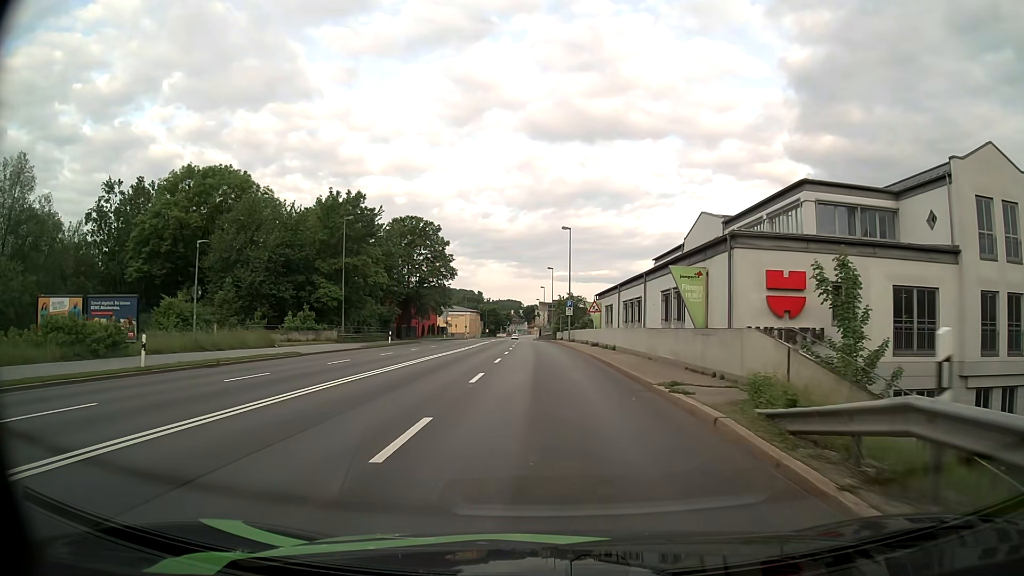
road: primary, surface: asphalt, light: Day
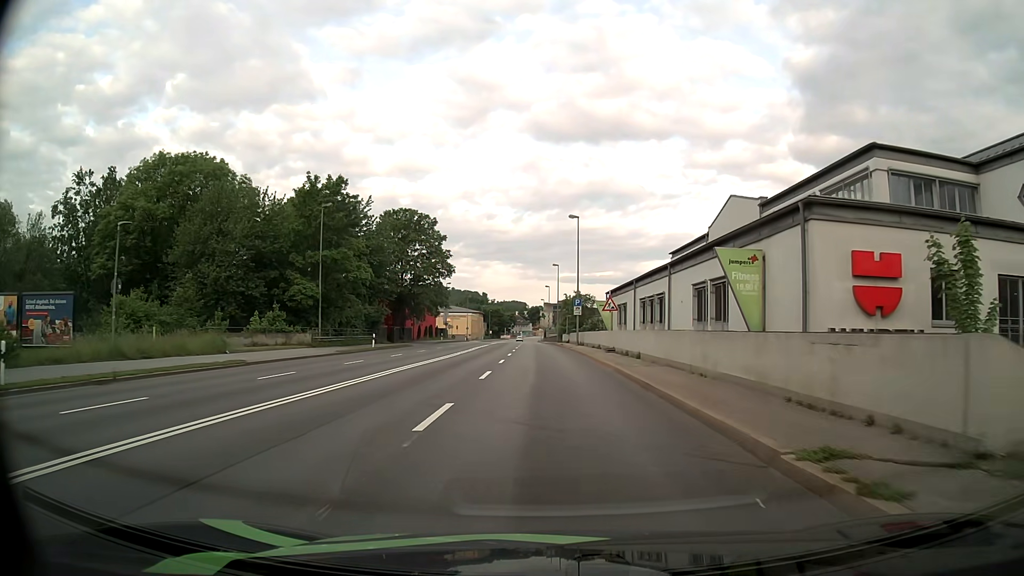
(0.0, +7.0) m; -1°
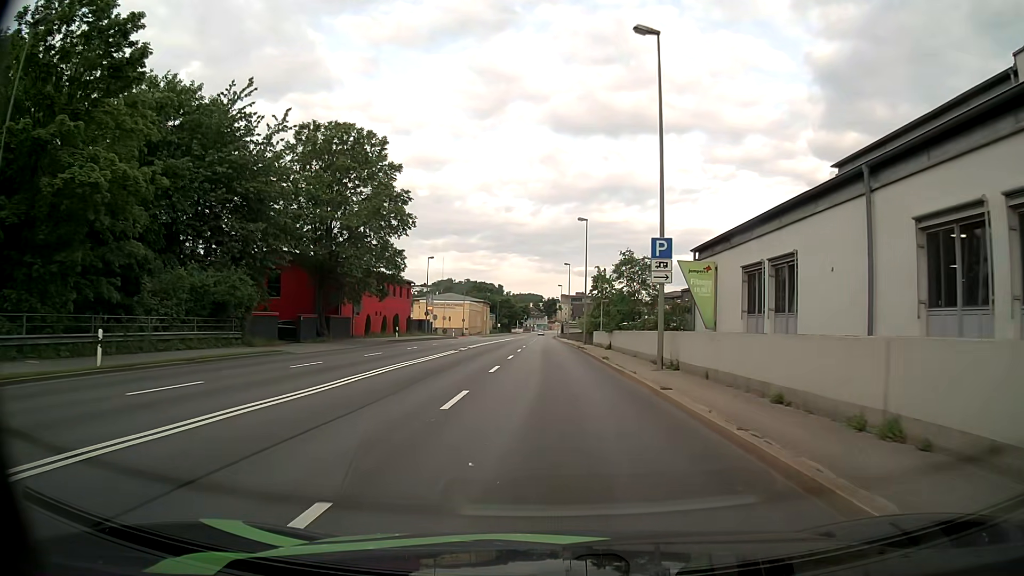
(-0.4, +33.9) m; -1°
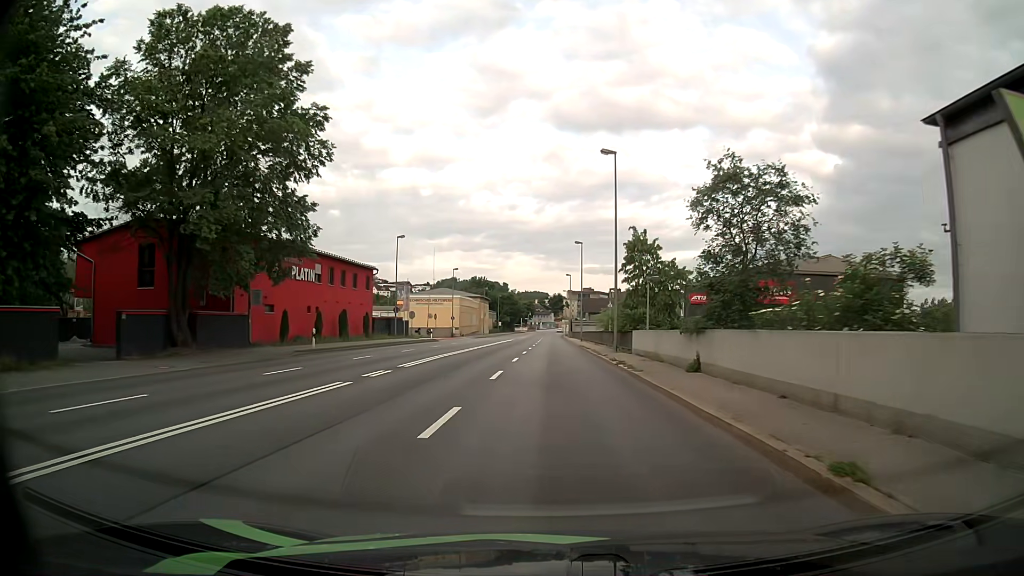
(-0.1, +21.1) m; -1°
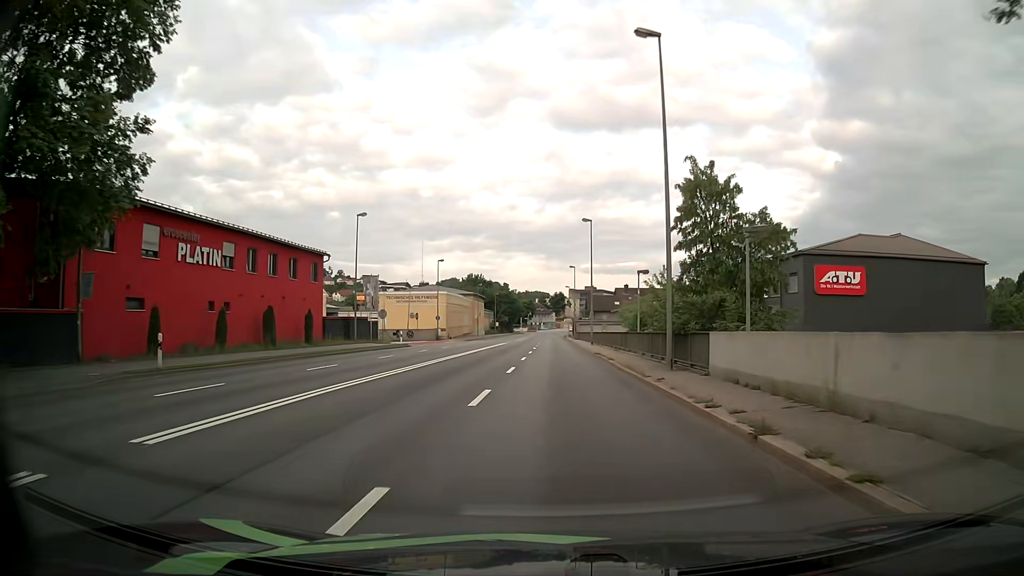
(0.0, +14.8) m; 0°
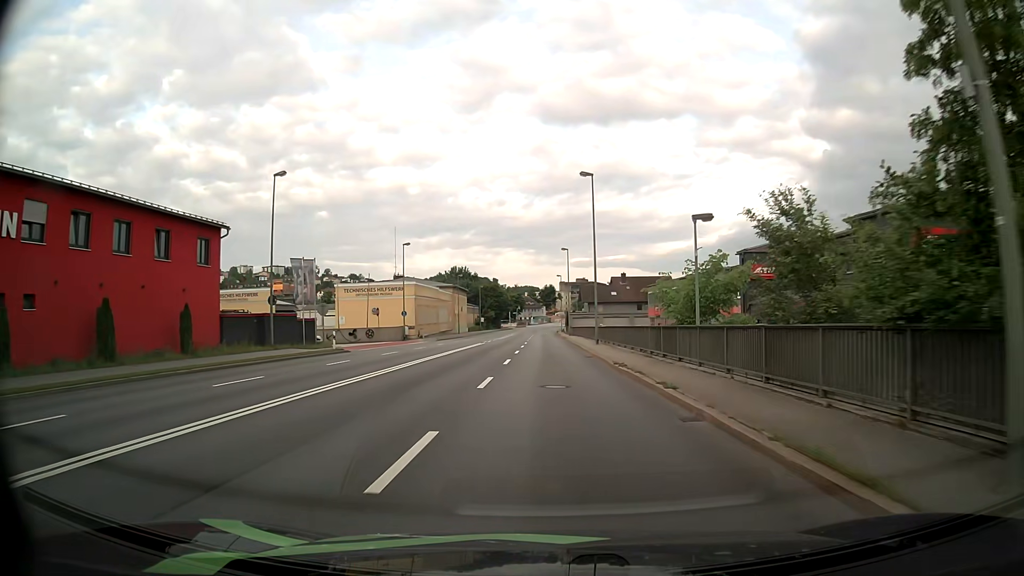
(+0.1, +15.1) m; +1°
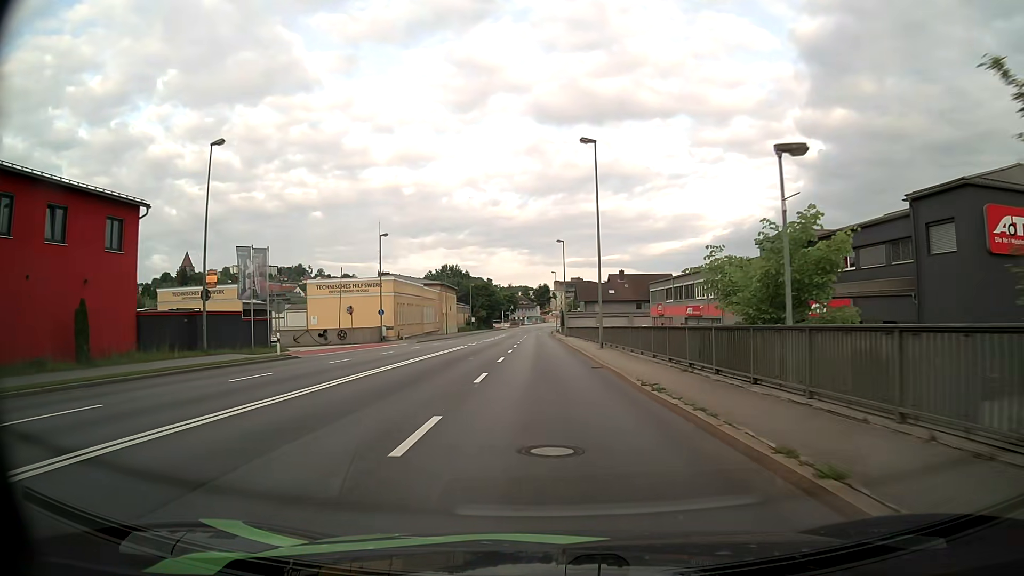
(0.0, +7.6) m; +1°
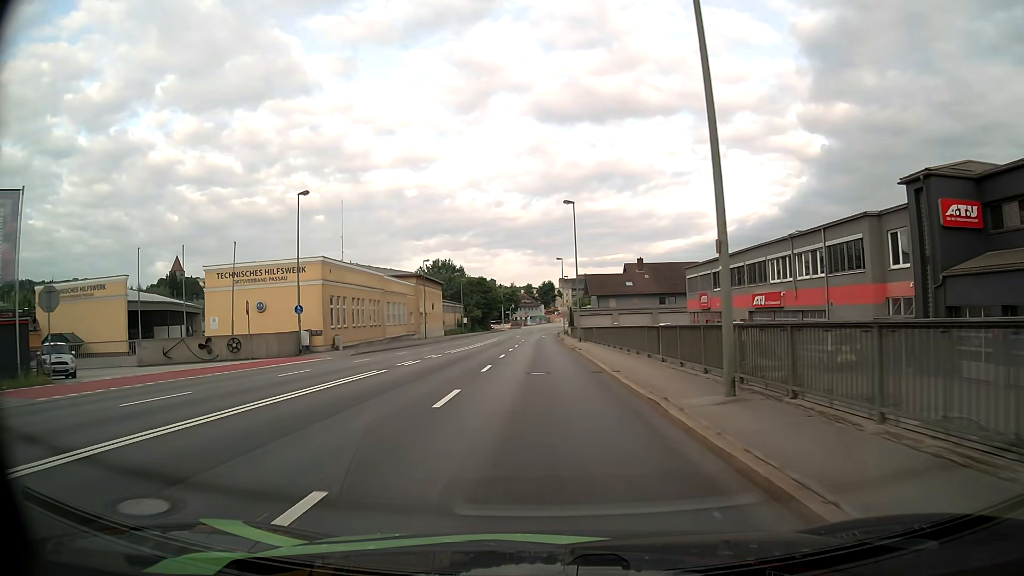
(-0.1, +22.9) m; -1°
(0, +10) (0, +20) (0, +30) (-1, +40) (-1, +50) (-1, +60) (-1, +70) (-1, +80) (-1, +90) (-1, +100) m
